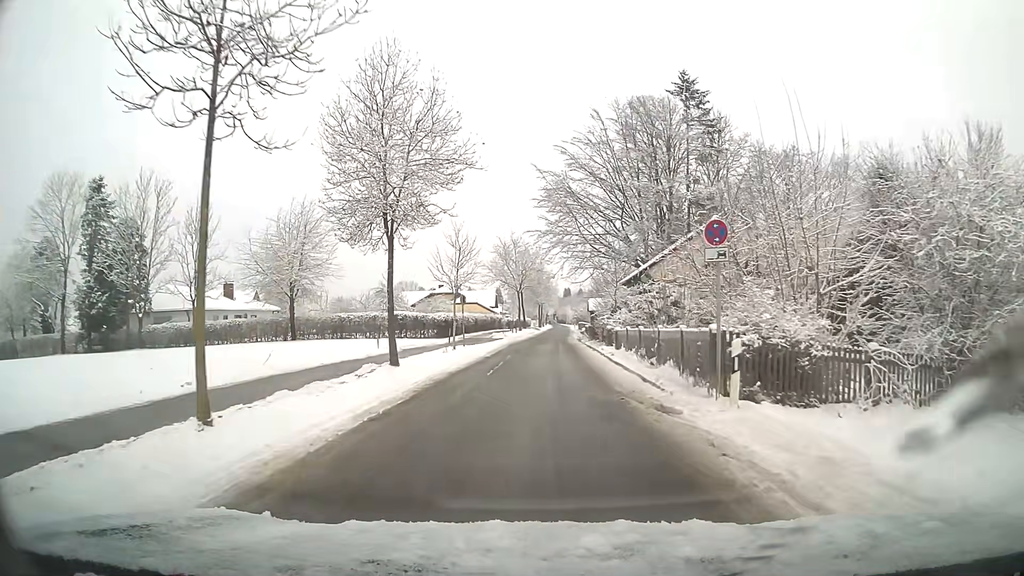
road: residential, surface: asphalt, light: Day
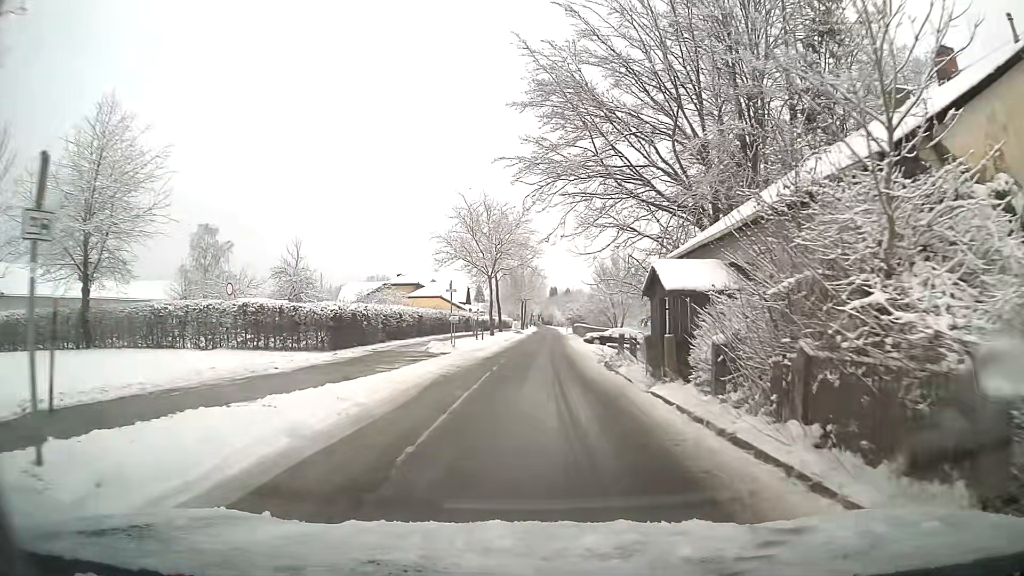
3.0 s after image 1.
(+0.3, +26.1) m; +1°
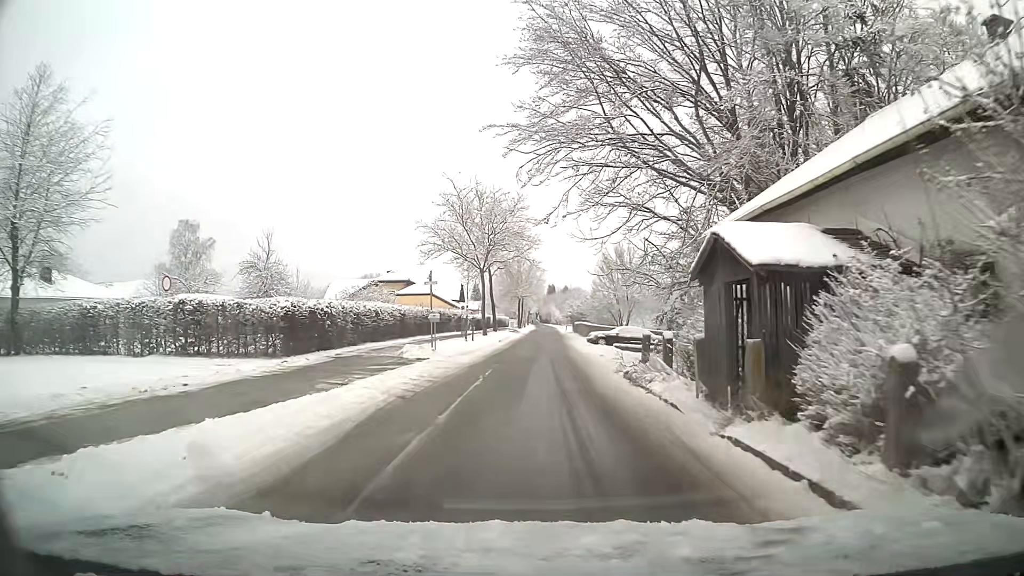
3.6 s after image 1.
(0.0, +5.2) m; 0°
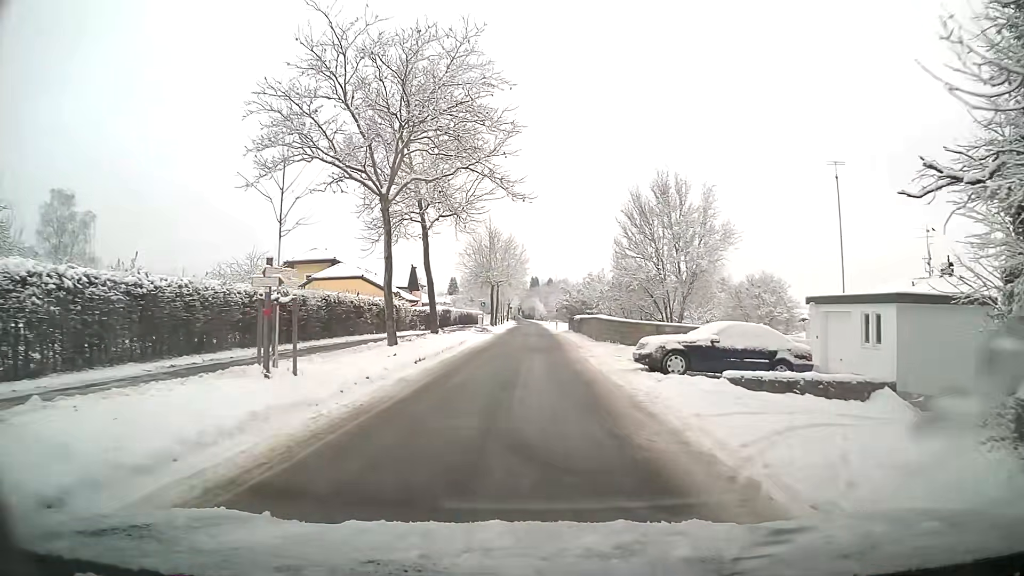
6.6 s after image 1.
(+0.3, +26.1) m; +1°
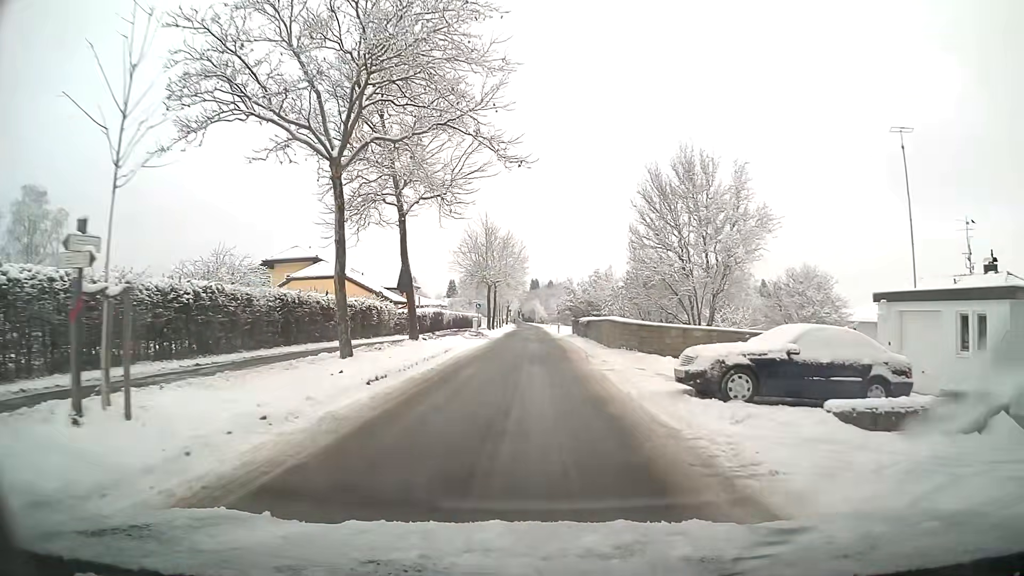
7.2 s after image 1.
(0.0, +5.2) m; 0°
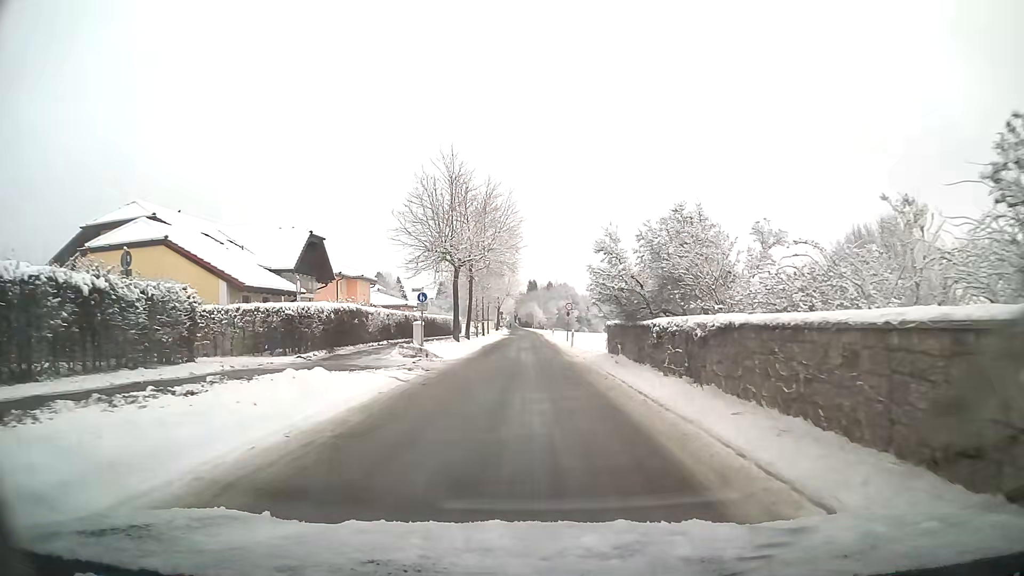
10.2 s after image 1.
(0.0, +25.8) m; 0°
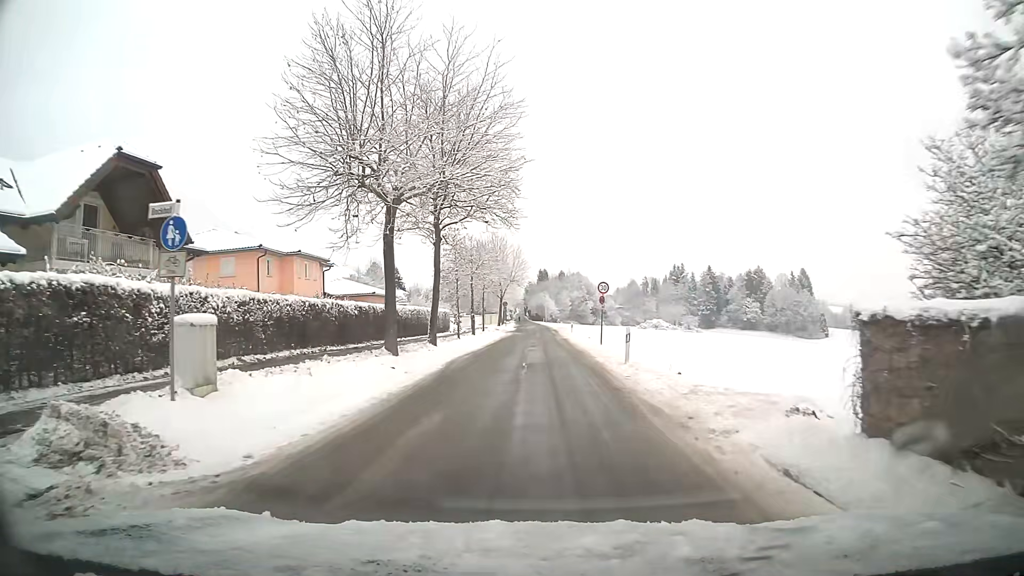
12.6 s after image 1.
(-0.1, +19.8) m; -1°
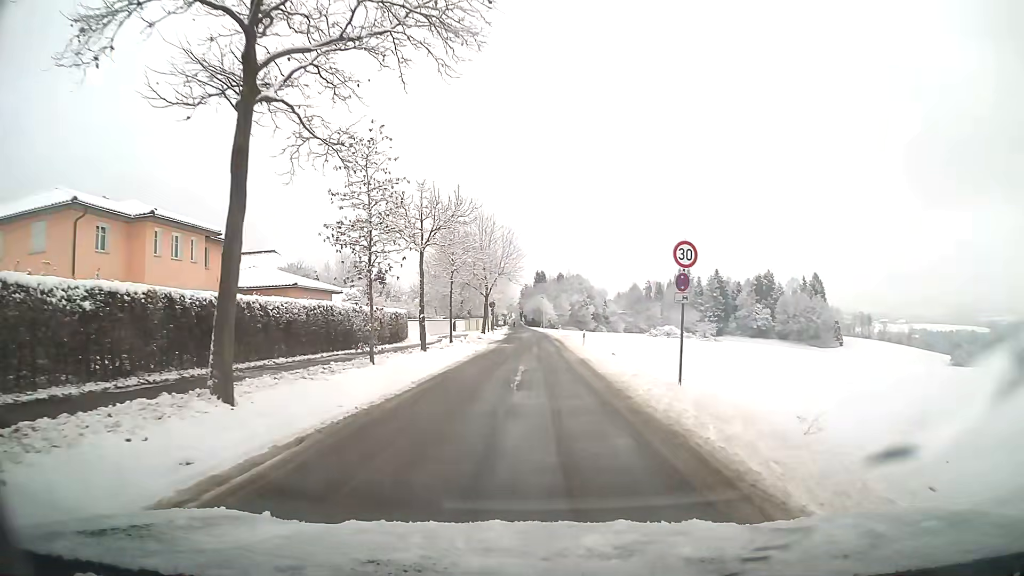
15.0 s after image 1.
(0.0, +18.5) m; 0°
(0, +10) (0, +20) (0, +30) (0, +40) (0, +50) (0, +60) (0, +70) (-1, +80) (-1, +90) (-1, +100) m
